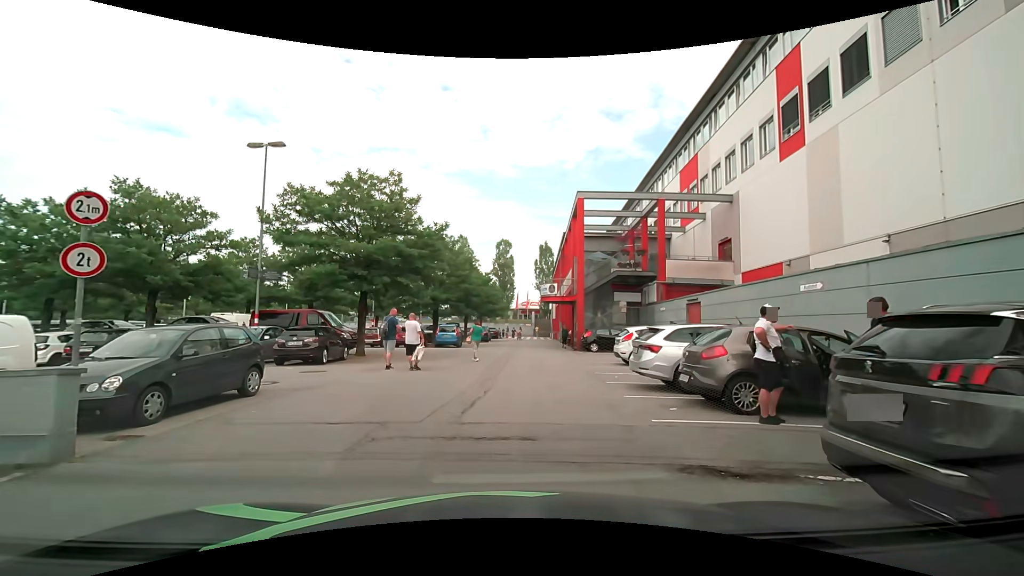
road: service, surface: asphalt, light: Day
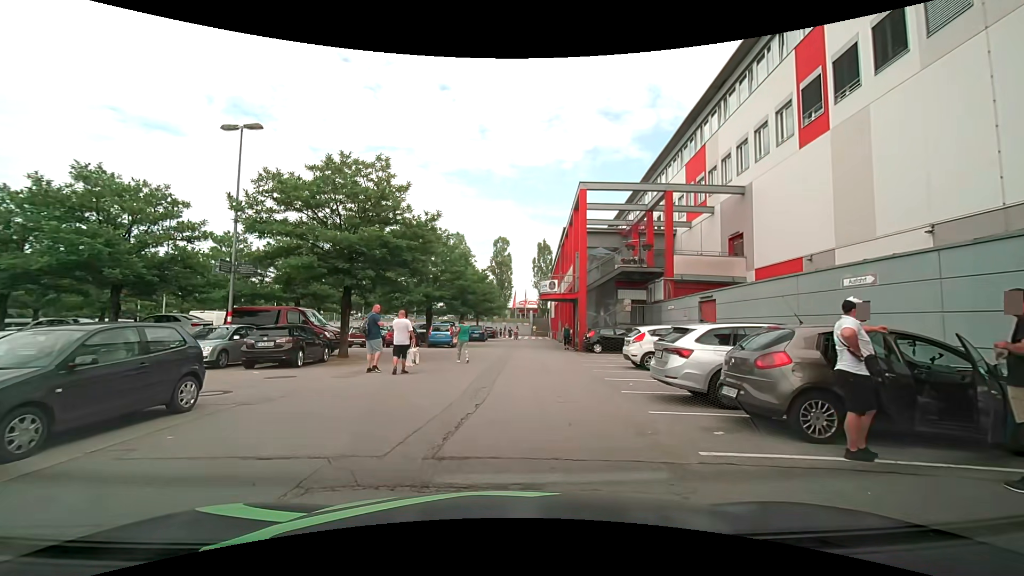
(0.0, +1.9) m; -1°
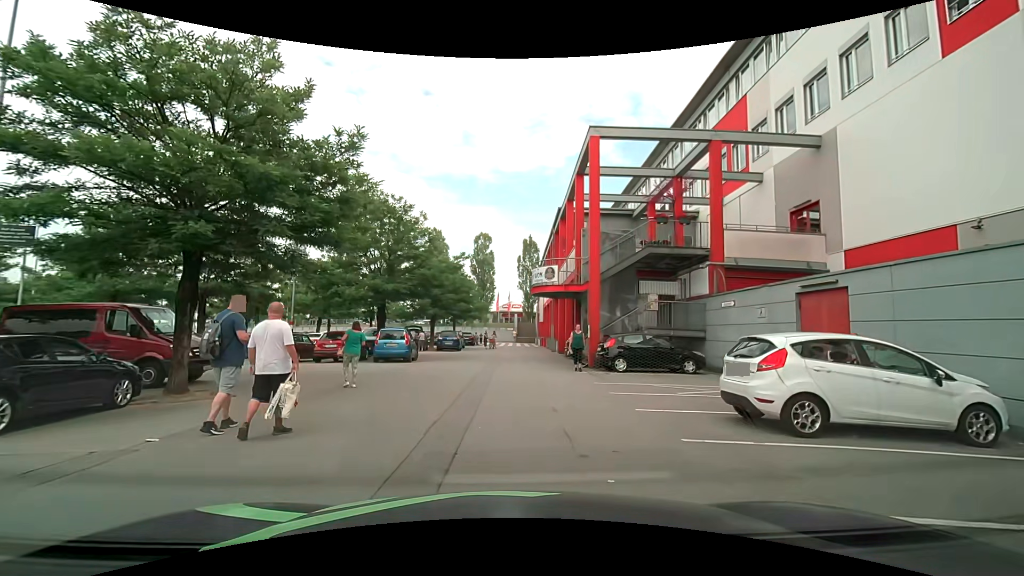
(+0.3, +9.1) m; +3°
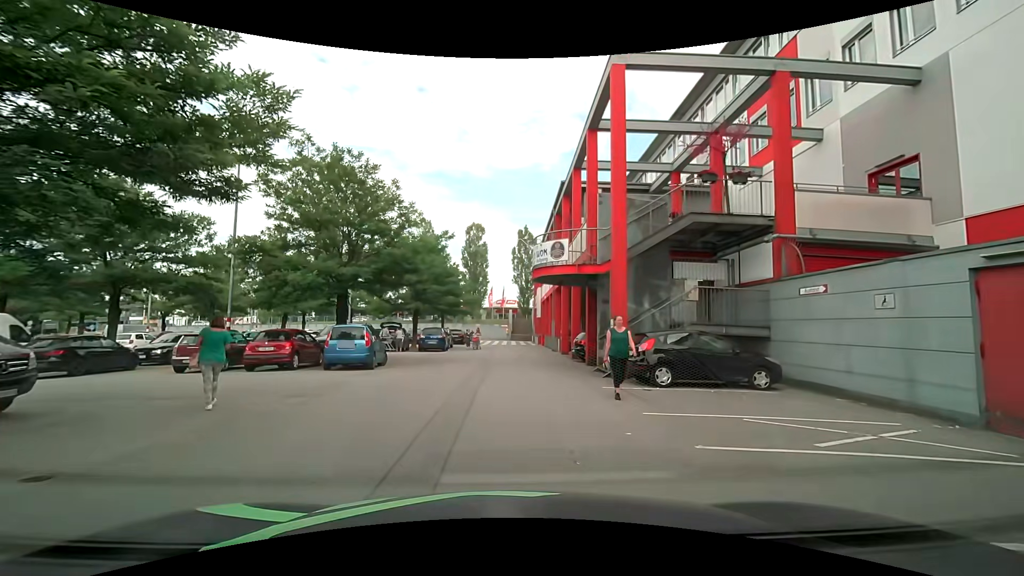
(0.0, +5.5) m; 0°
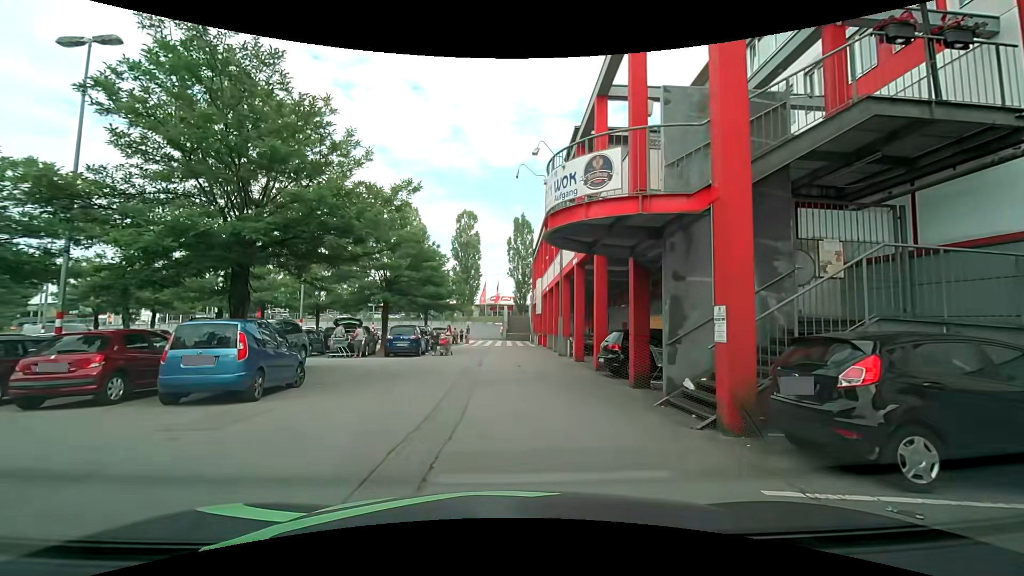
(+0.2, +7.9) m; +2°
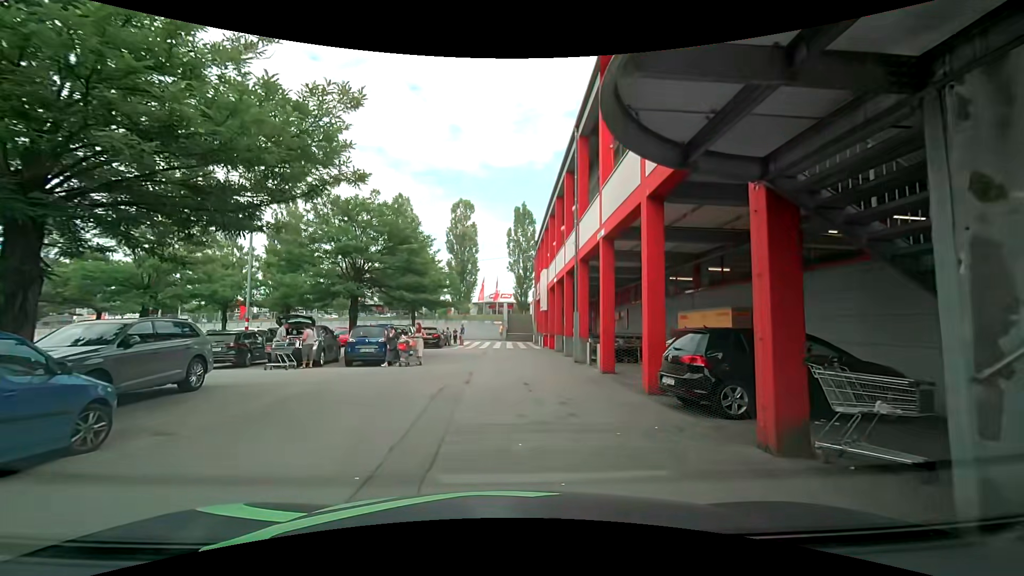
(-0.1, +6.2) m; 0°
